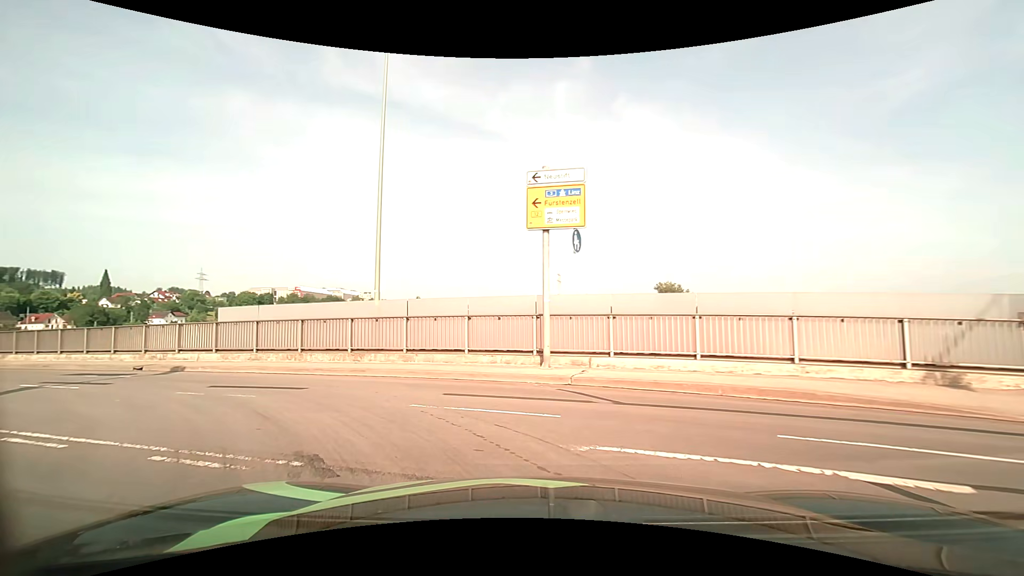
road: primary_link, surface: asphalt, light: Day
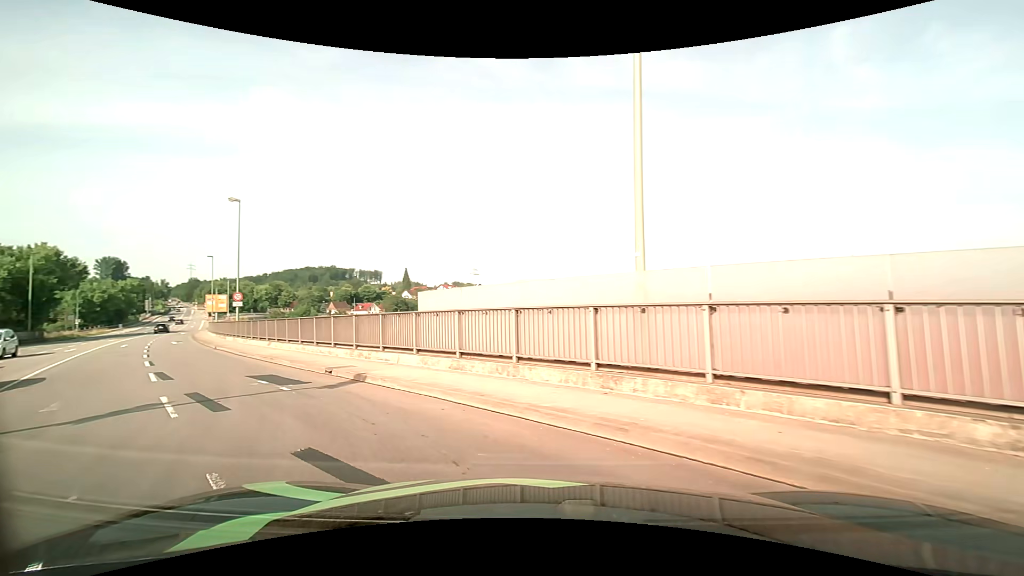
(-1.7, +7.5) m; -28°
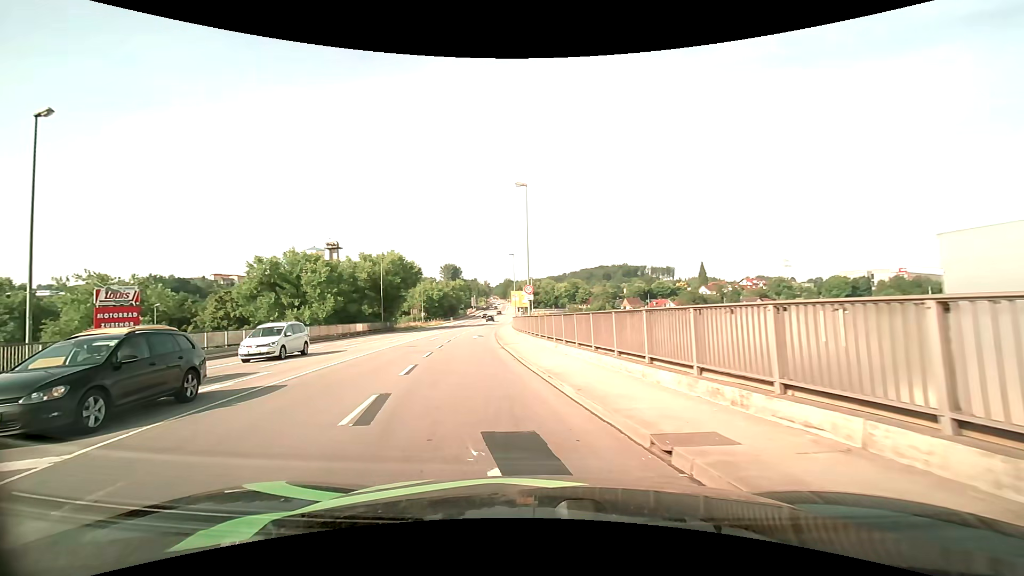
(-2.5, +8.0) m; -33°
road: primary
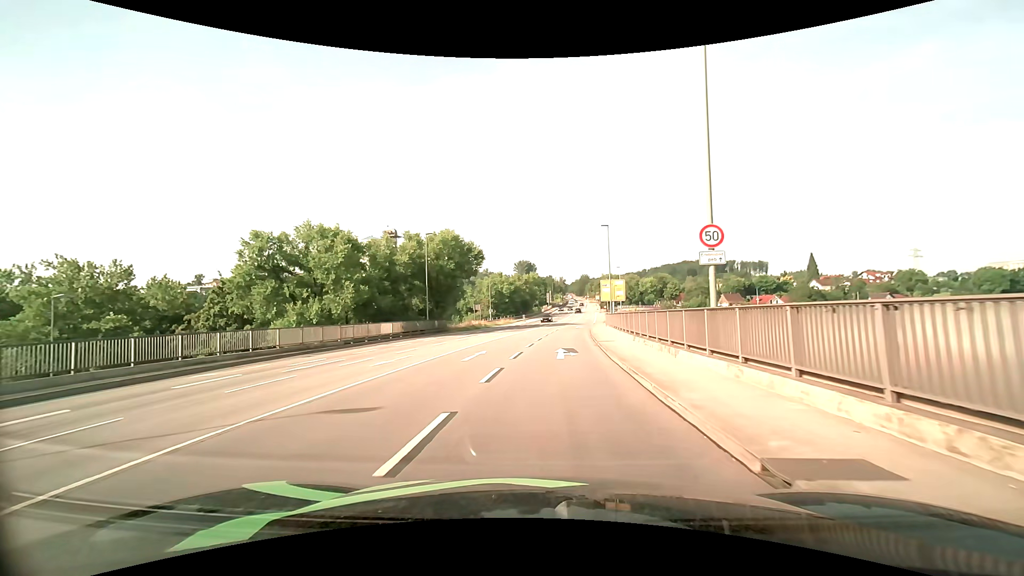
(-2.6, +20.5) m; -8°
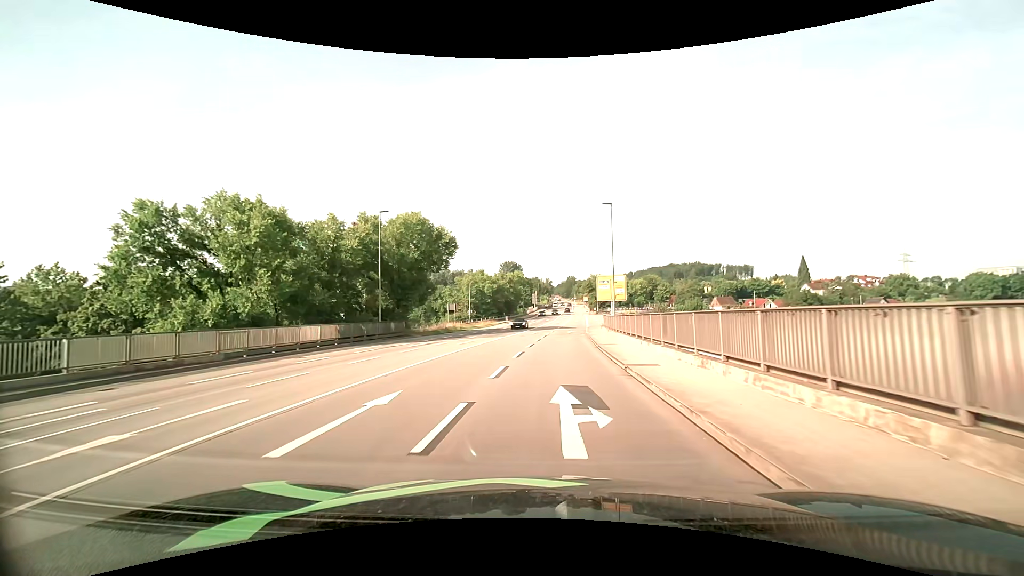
(+0.1, +11.3) m; +2°
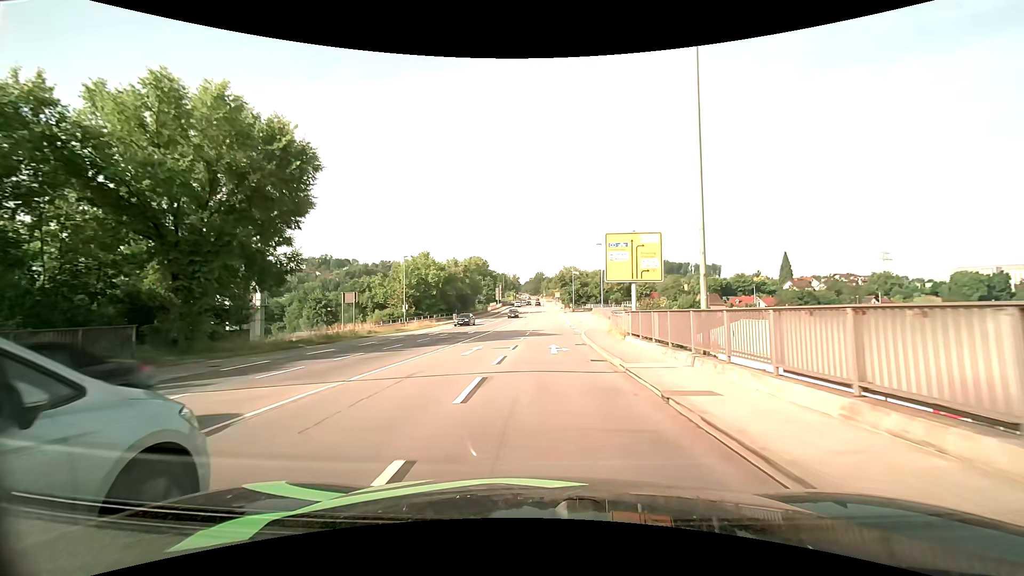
(+0.9, +27.6) m; +4°
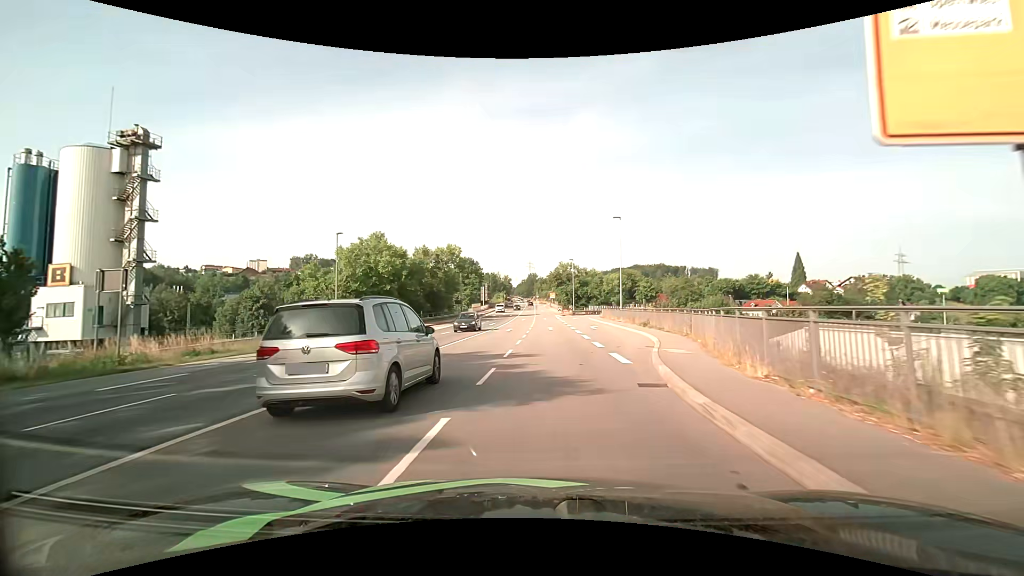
(+0.2, +22.4) m; +1°
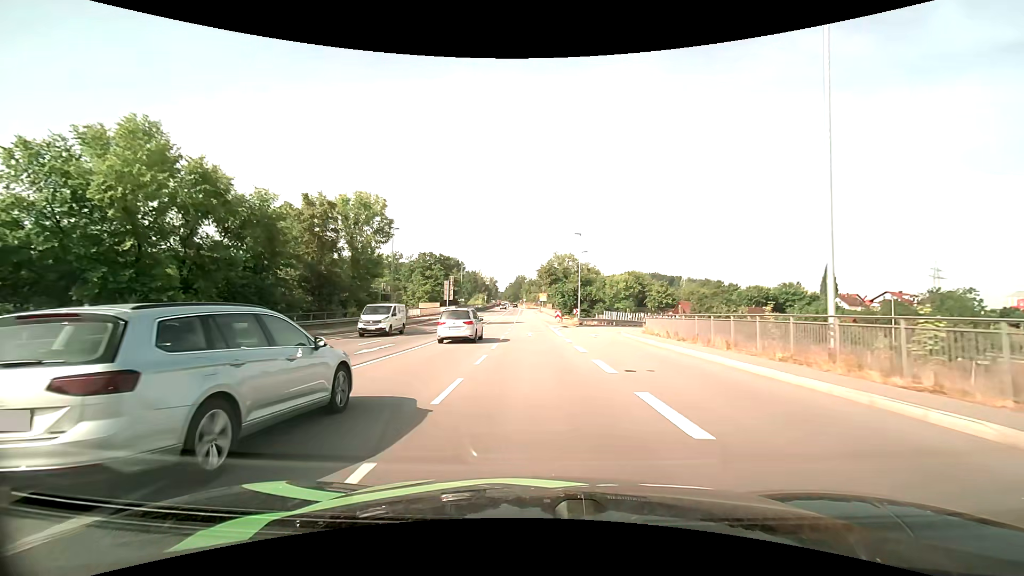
(+0.7, +37.8) m; +1°
(0, +10) (0, +20) (0, +30) (-1, +40) (-1, +50) (-2, +60) (-2, +70) (-3, +80) (-4, +90) (-5, +100) m
